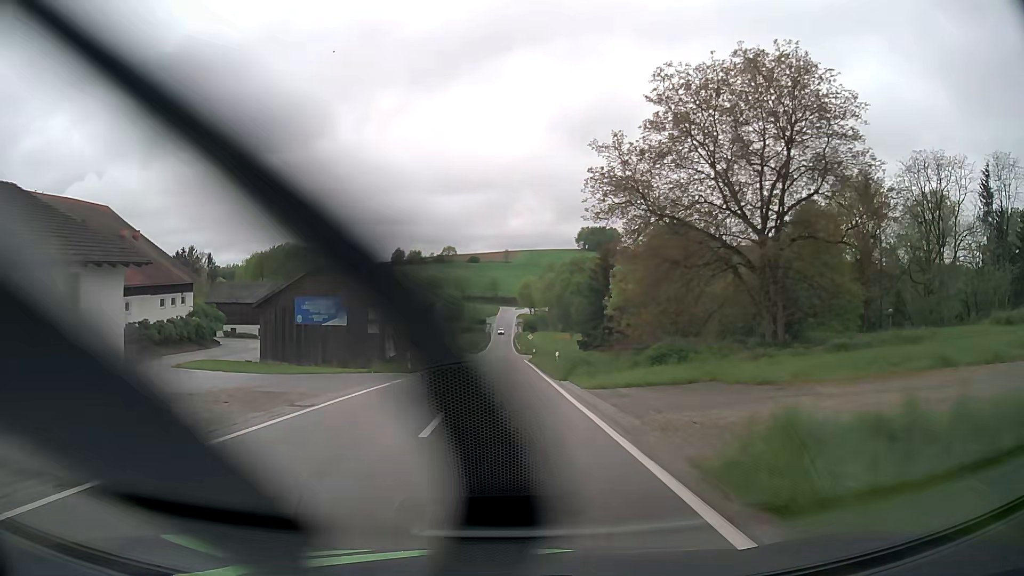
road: tertiary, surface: asphalt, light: Day
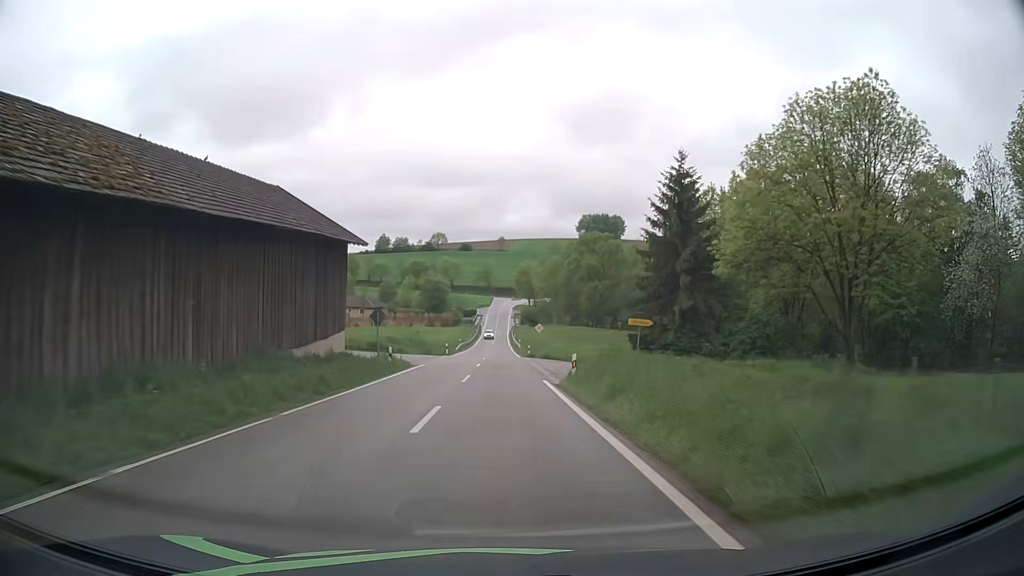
(+0.1, +37.5) m; +1°
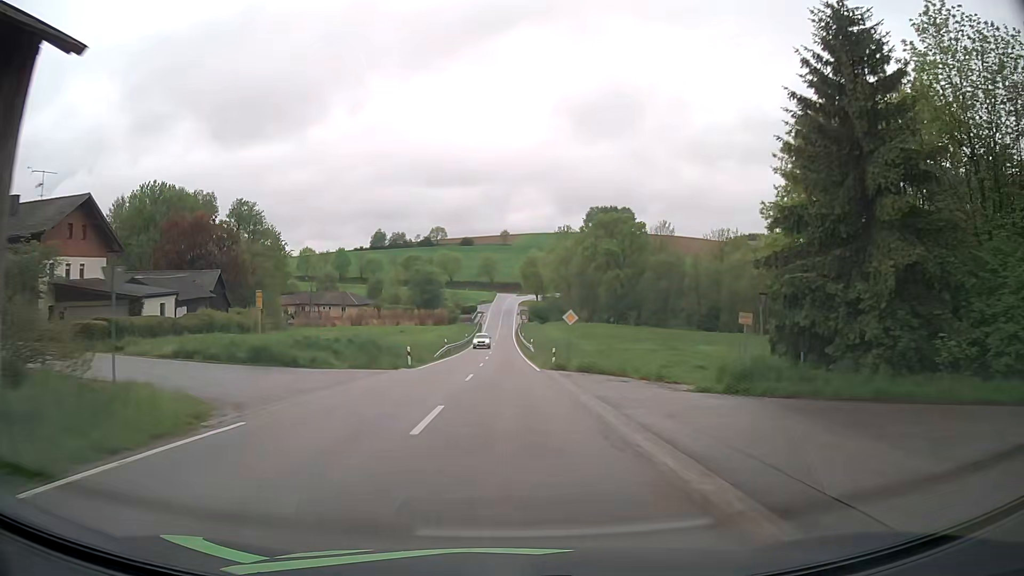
(-0.1, +24.9) m; 0°
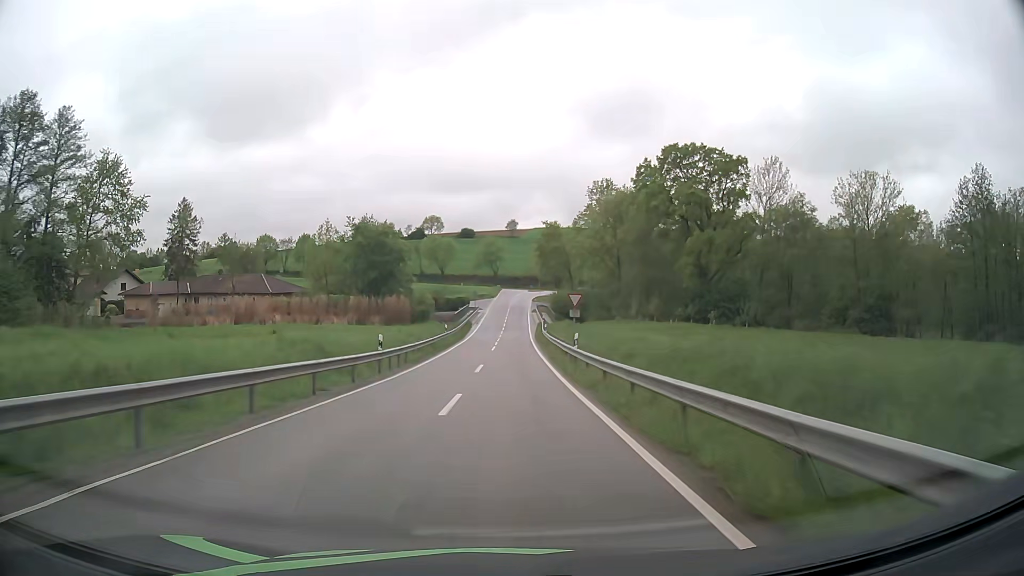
(-0.3, +59.8) m; 0°
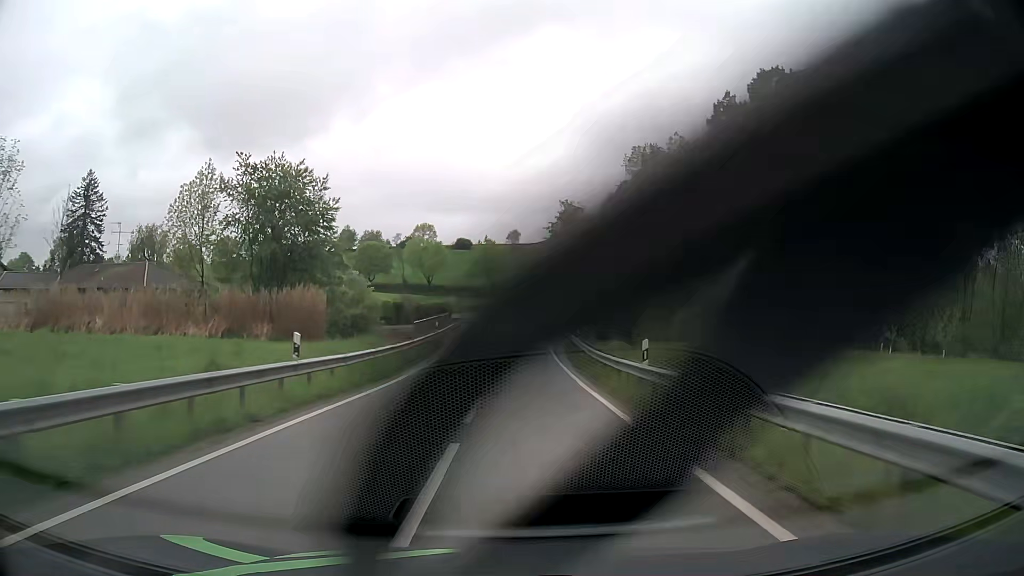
(-0.3, +34.8) m; 0°
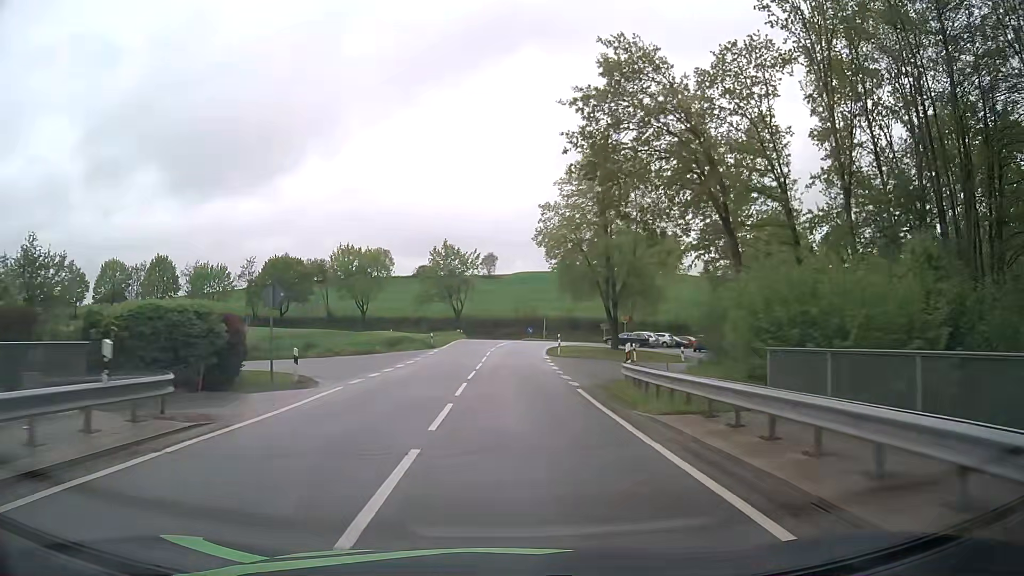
(+1.1, +53.1) m; +2°
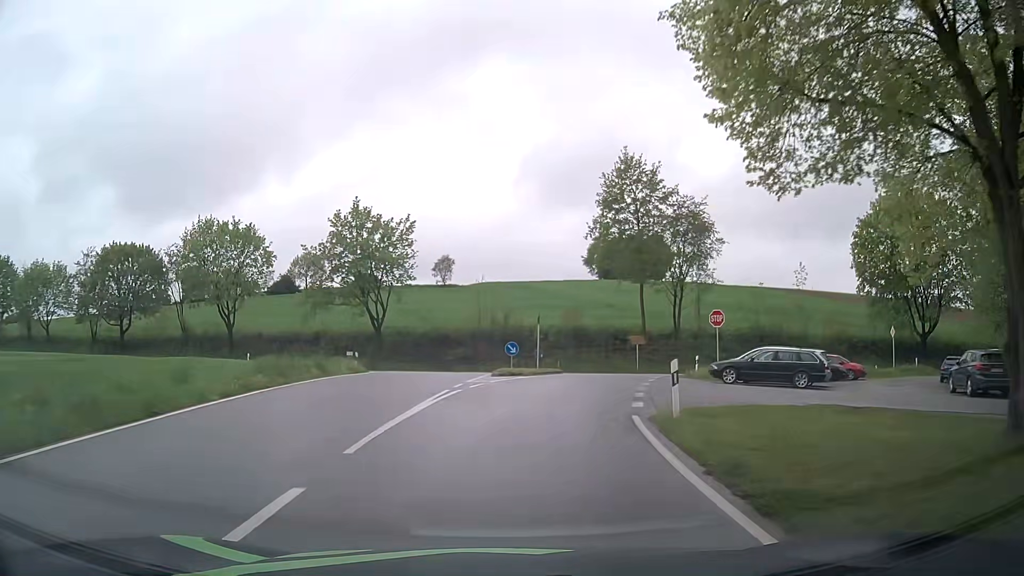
(+0.7, +43.0) m; +3°
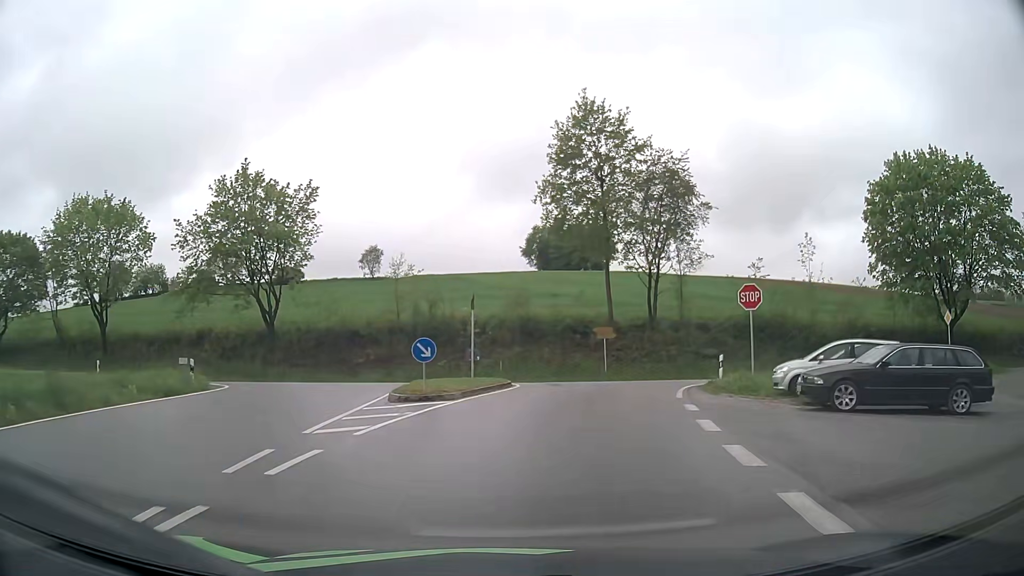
(+0.5, +12.9) m; +6°
